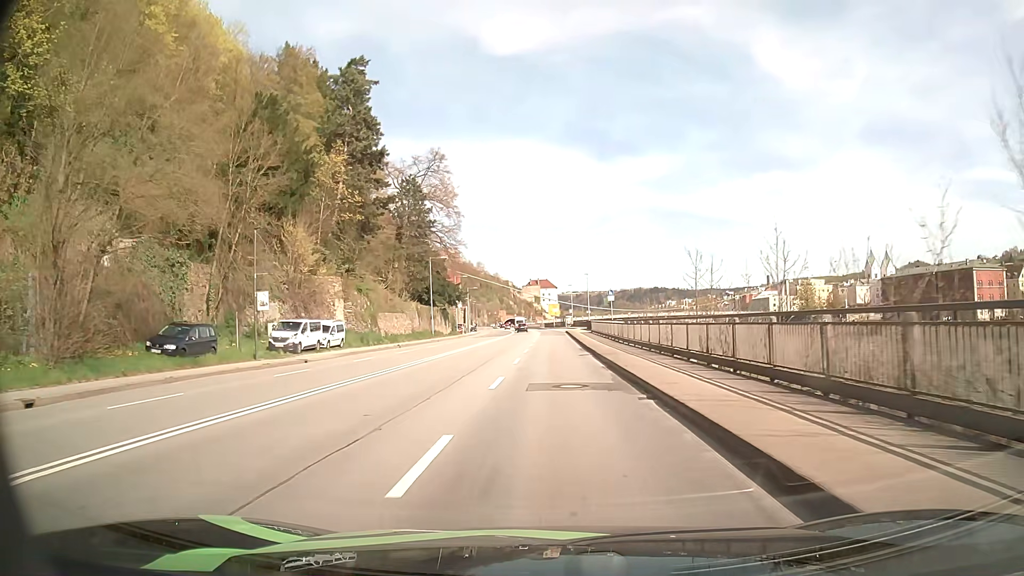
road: primary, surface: asphalt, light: Day
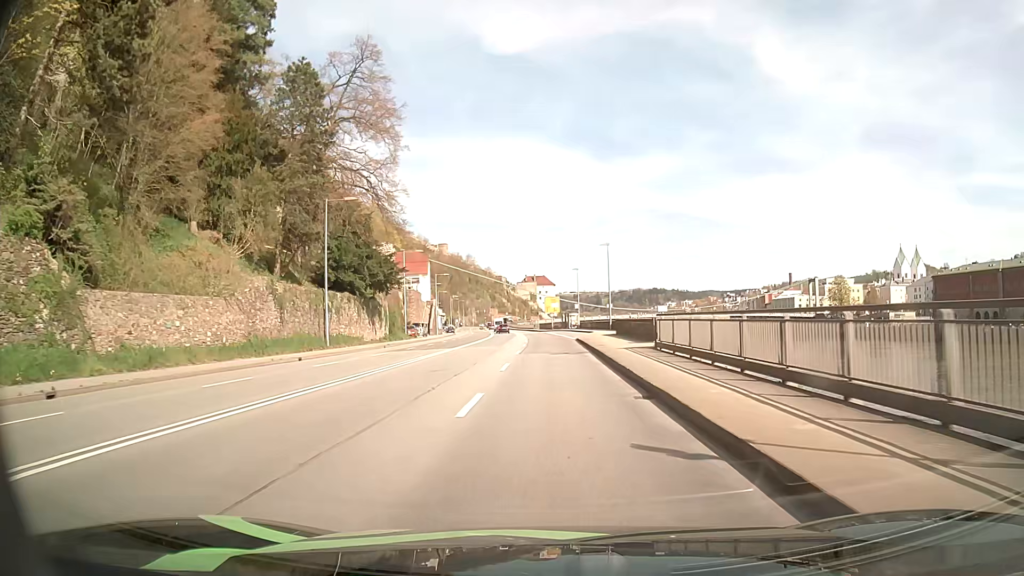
(+0.2, +40.6) m; 0°
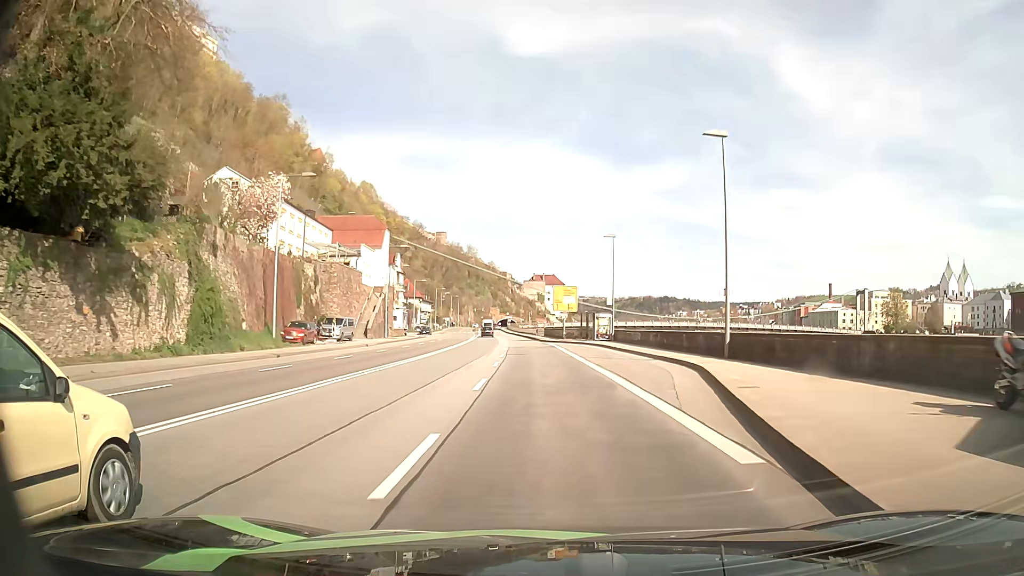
(-0.1, +40.3) m; -1°
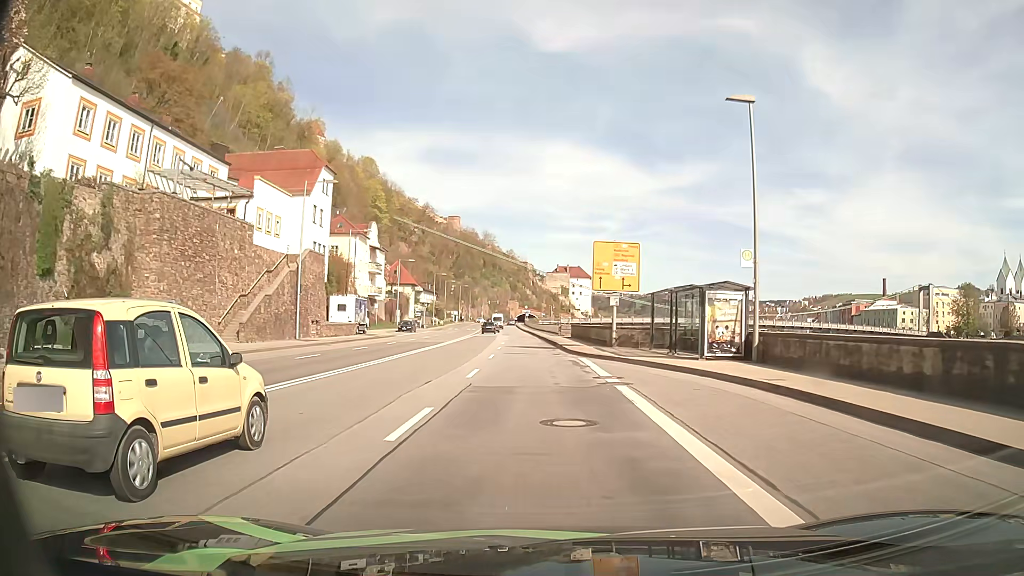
(-0.2, +32.3) m; -2°
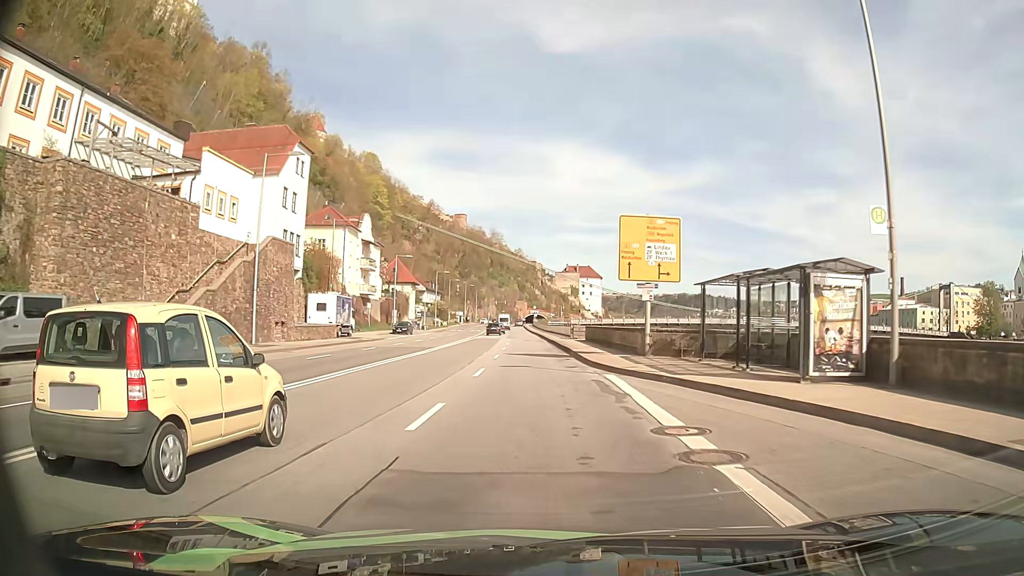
(0.0, +8.1) m; -1°
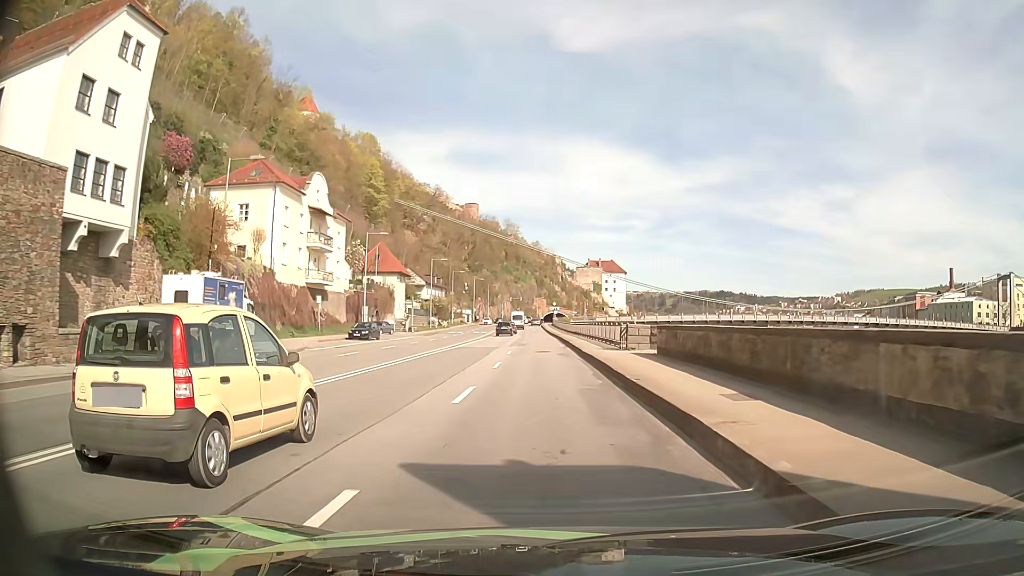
(-0.4, +24.3) m; -2°
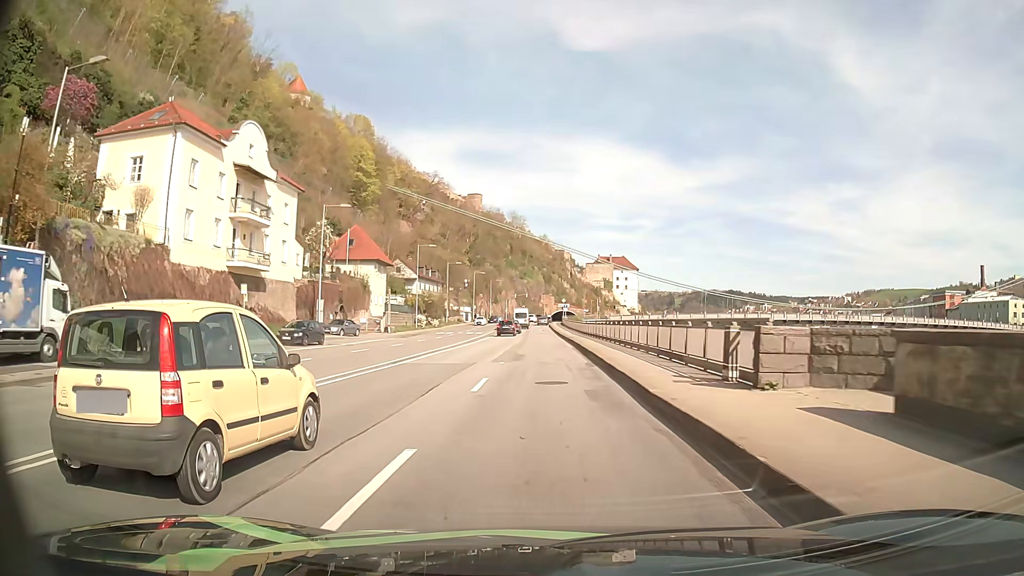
(-0.1, +16.2) m; -1°
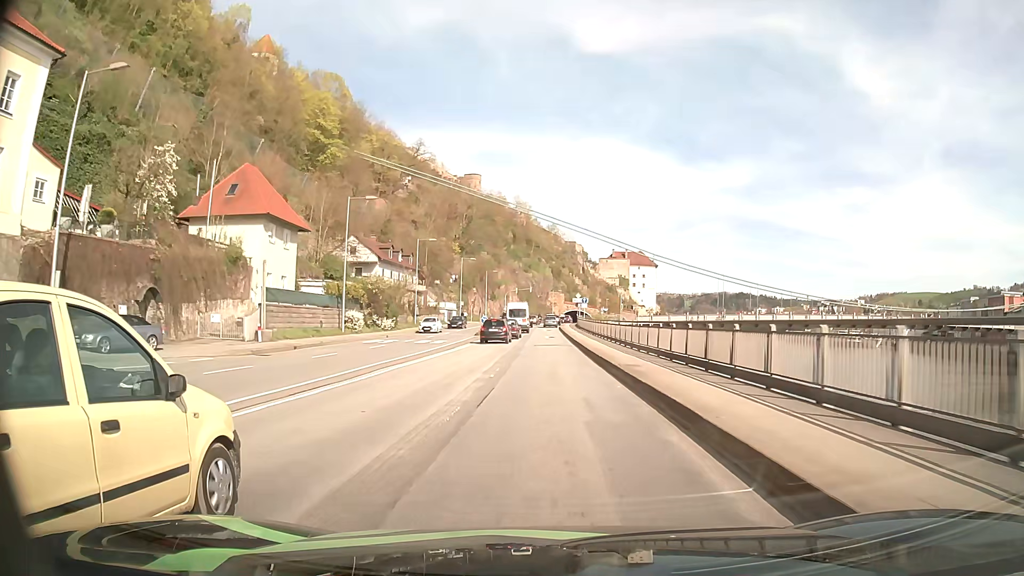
(-0.2, +32.5) m; -1°
(0, +10) (0, +20) (0, +30) (0, +40) (0, +50) (0, +60) (0, +70) (+1, +80) (+1, +90) (+2, +100) m
